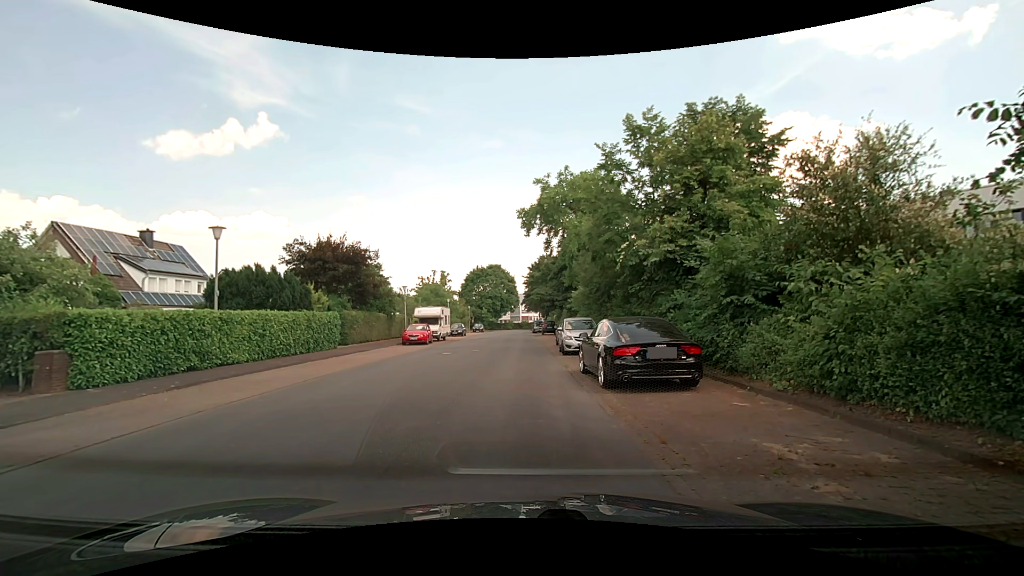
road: residential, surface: paved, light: Day
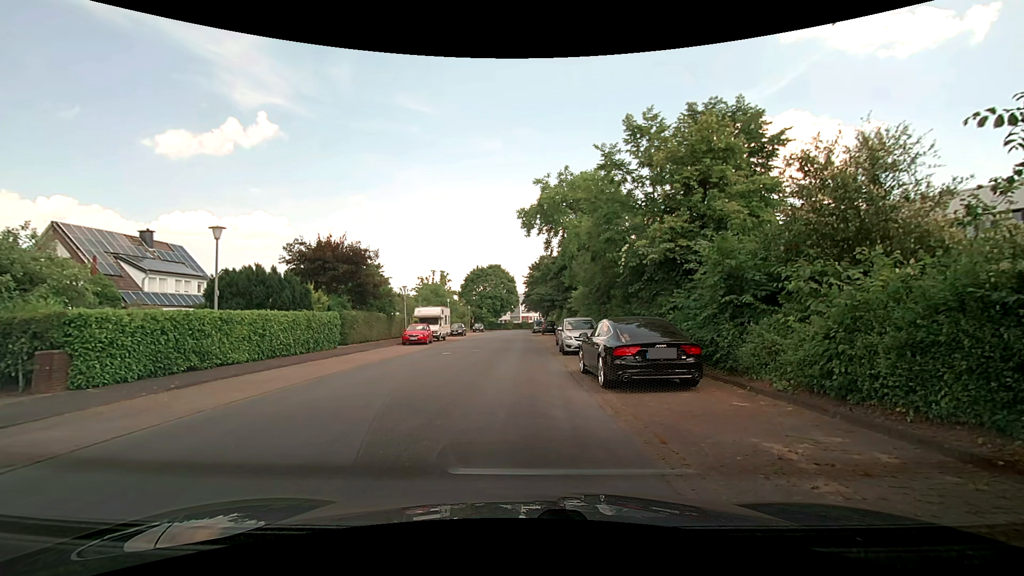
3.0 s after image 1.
(0.0, 0.0) m; 0°
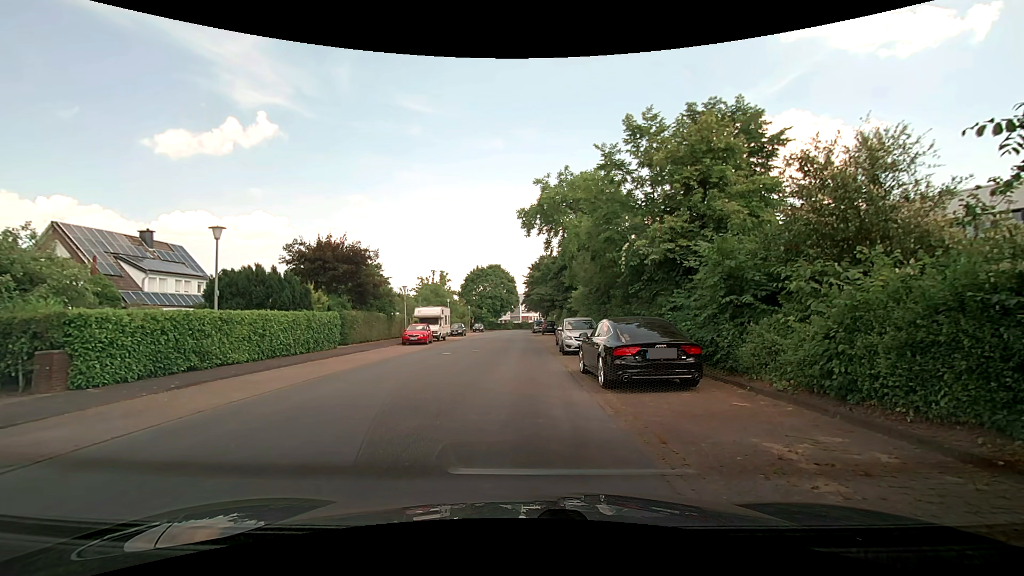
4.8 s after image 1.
(0.0, 0.0) m; 0°
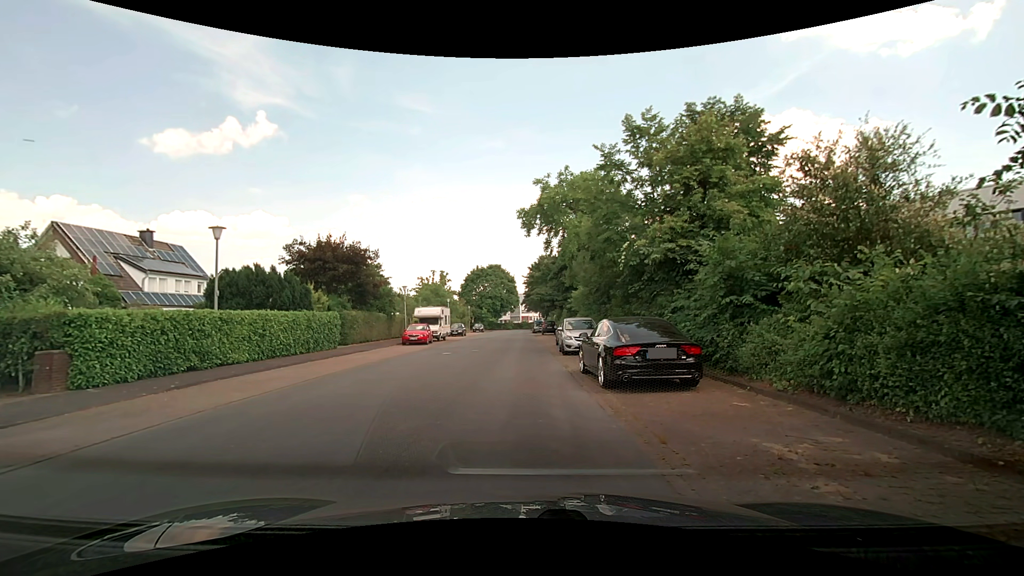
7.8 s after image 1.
(0.0, 0.0) m; 0°
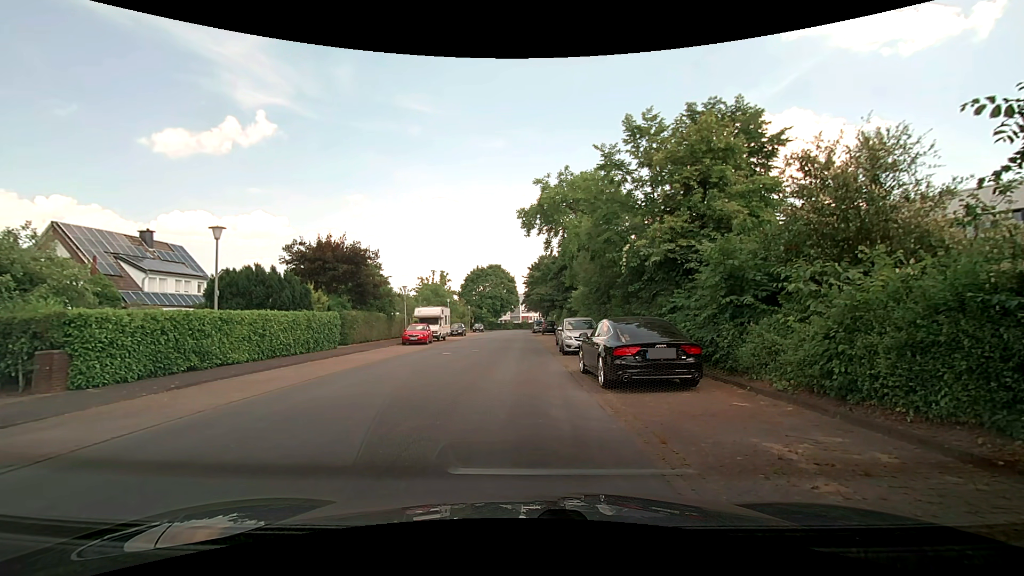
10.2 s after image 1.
(0.0, 0.0) m; 0°
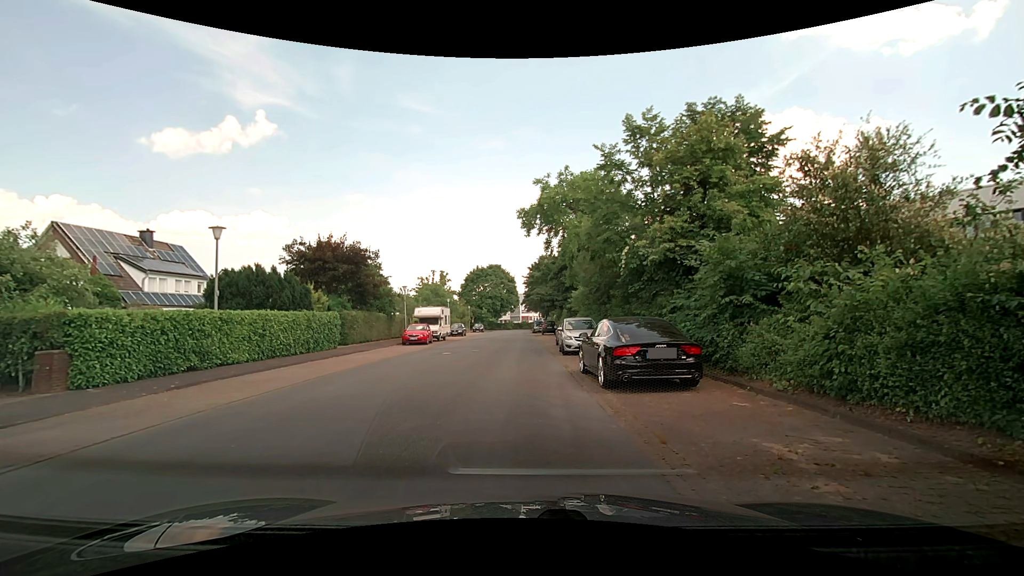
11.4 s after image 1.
(0.0, 0.0) m; 0°
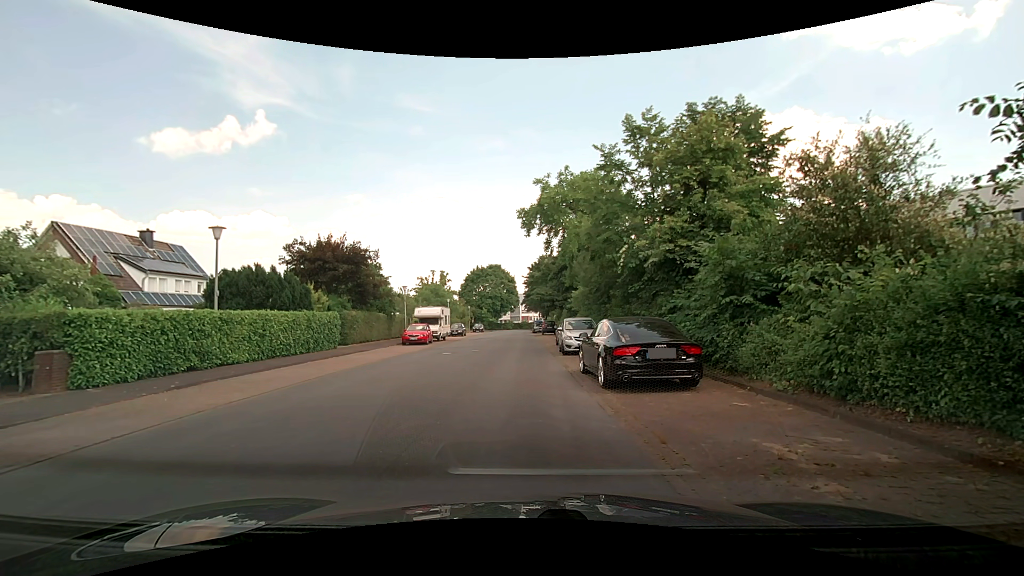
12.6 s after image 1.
(0.0, 0.0) m; 0°
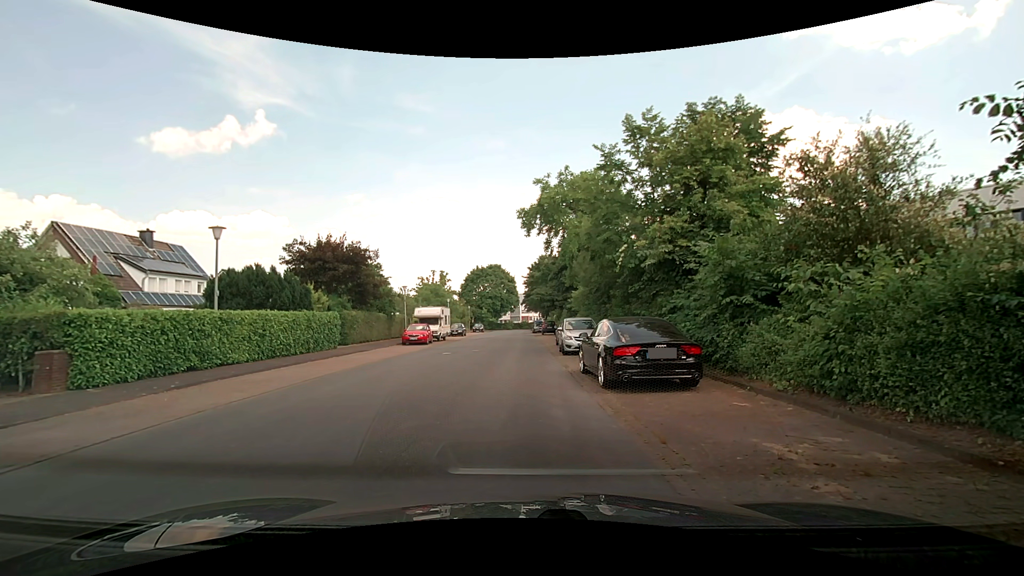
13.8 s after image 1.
(0.0, 0.0) m; 0°
